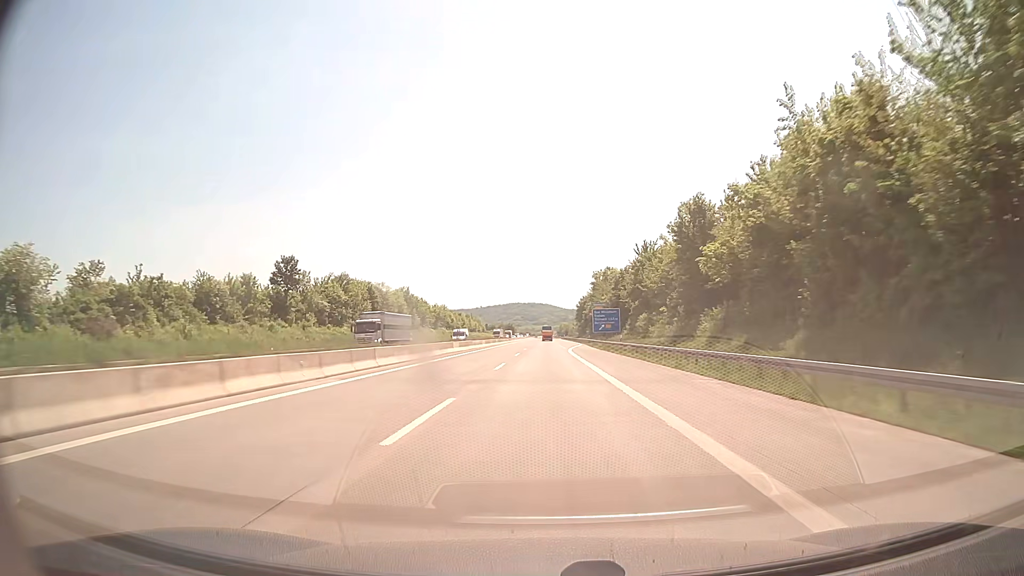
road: motorway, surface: concrete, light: Day
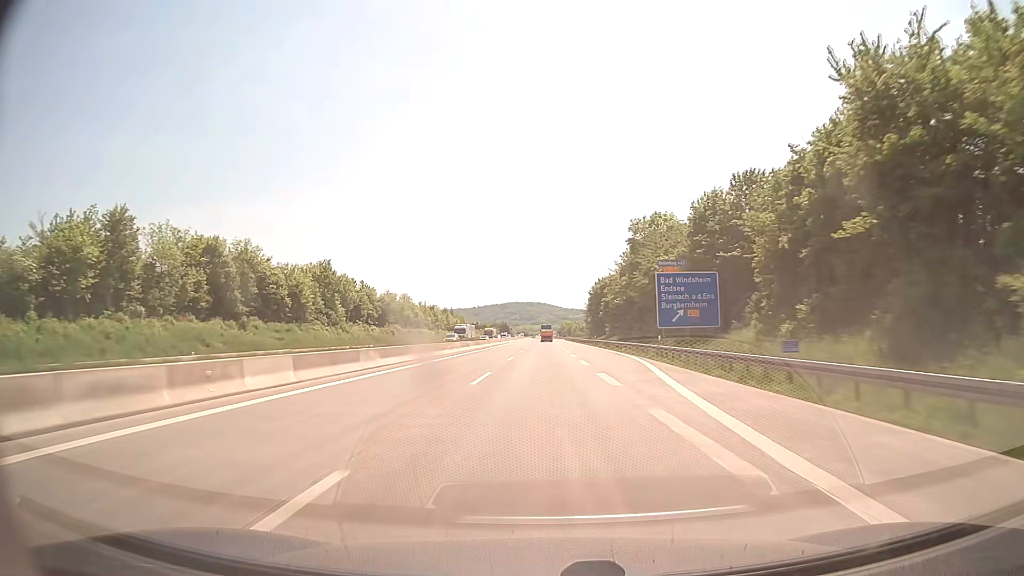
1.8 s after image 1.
(+0.1, +62.0) m; 0°
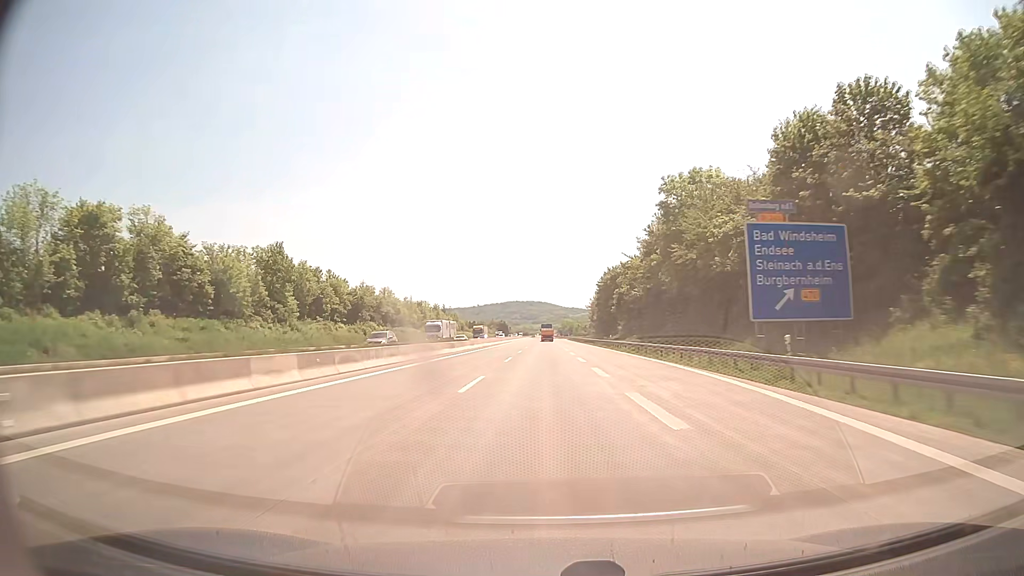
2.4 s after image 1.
(0.0, +20.7) m; 0°
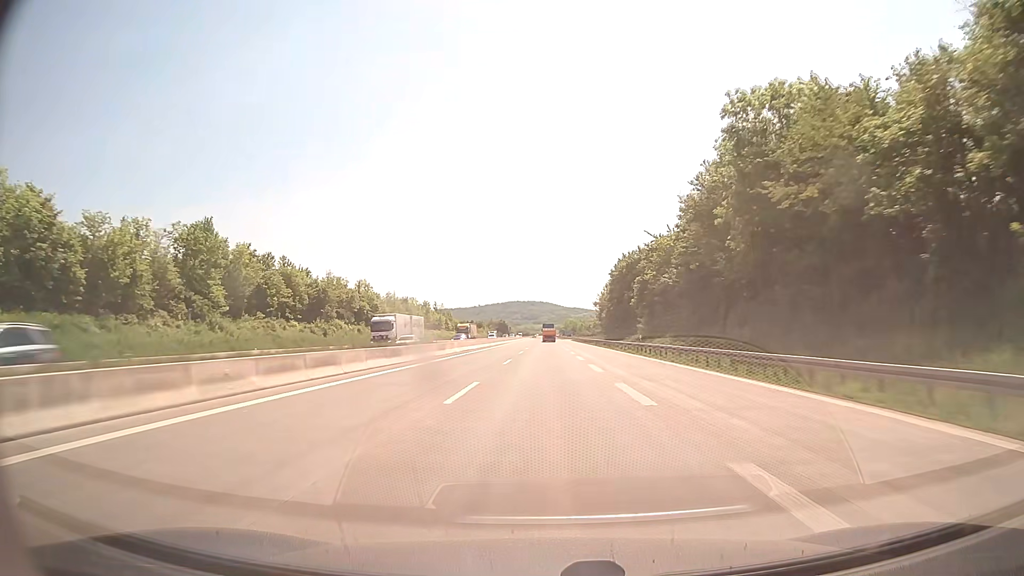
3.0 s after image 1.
(0.0, +20.7) m; 0°
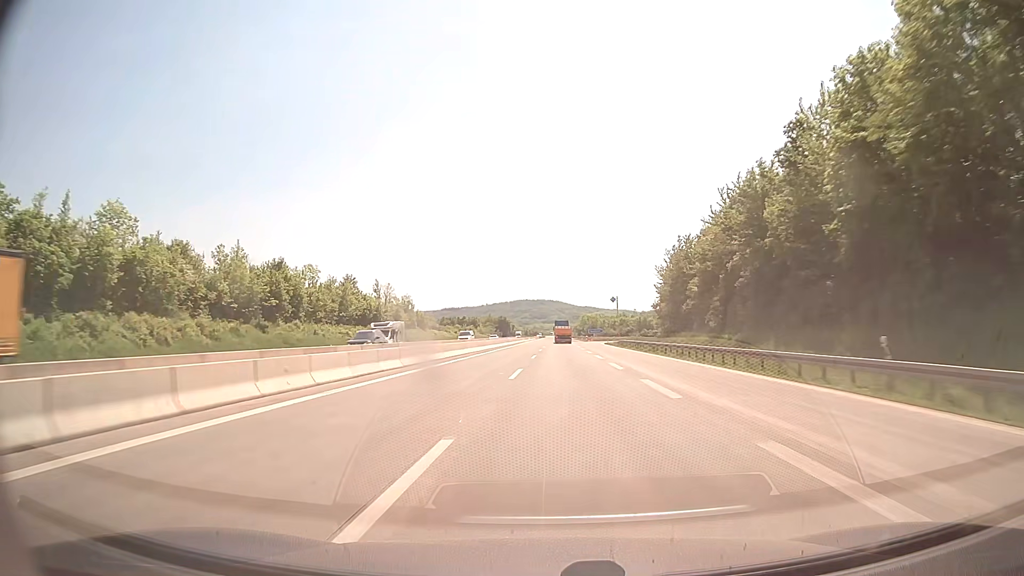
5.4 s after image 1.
(-0.5, +82.7) m; -1°
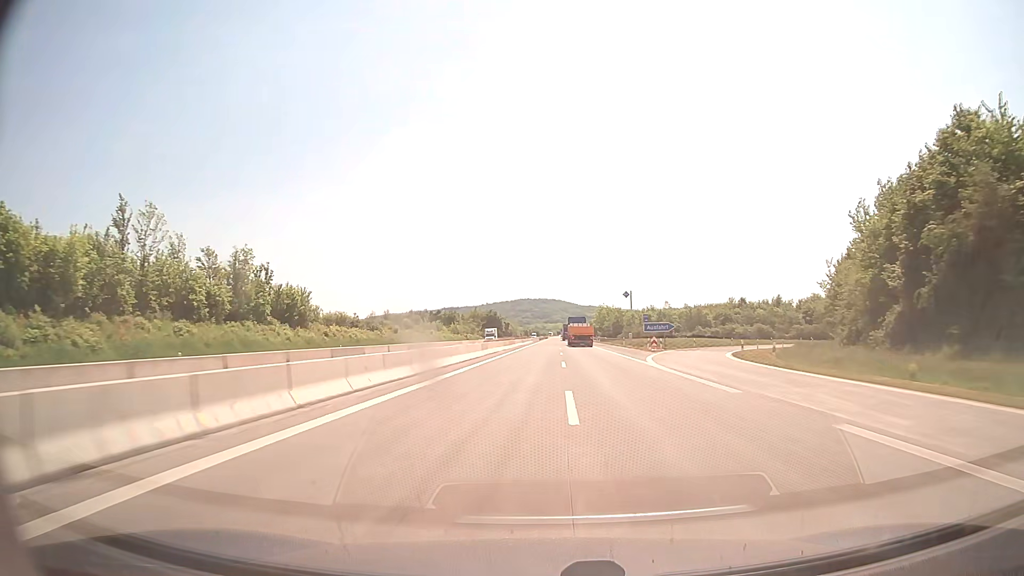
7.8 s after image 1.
(-0.4, +82.6) m; 0°
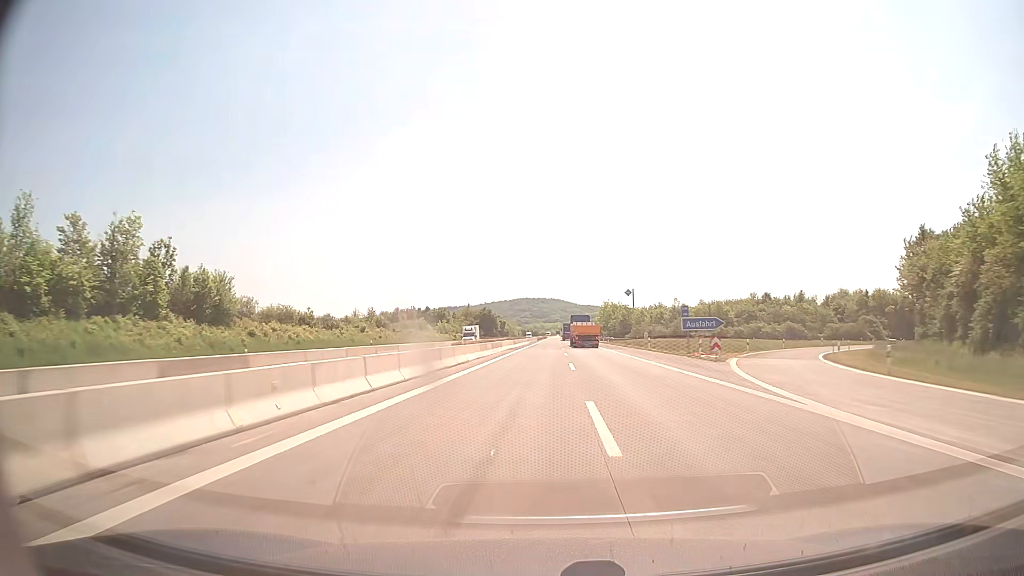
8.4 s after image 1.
(0.0, +20.6) m; 0°
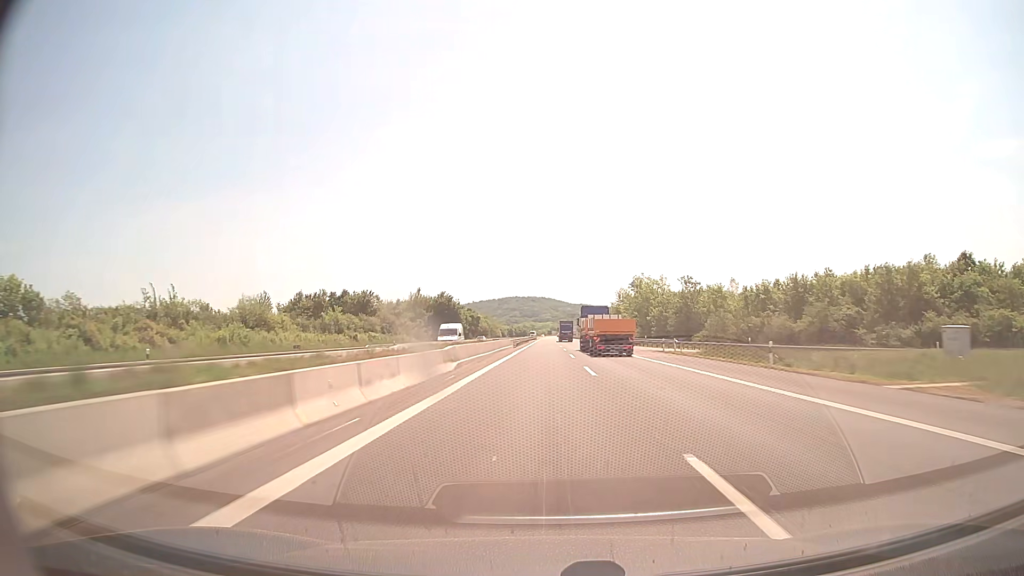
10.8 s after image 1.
(+0.5, +82.5) m; +1°
(0, +10) (0, +20) (0, +30) (0, +40) (0, +50) (0, +60) (0, +70) (0, +80) (0, +90) (0, +100) m
